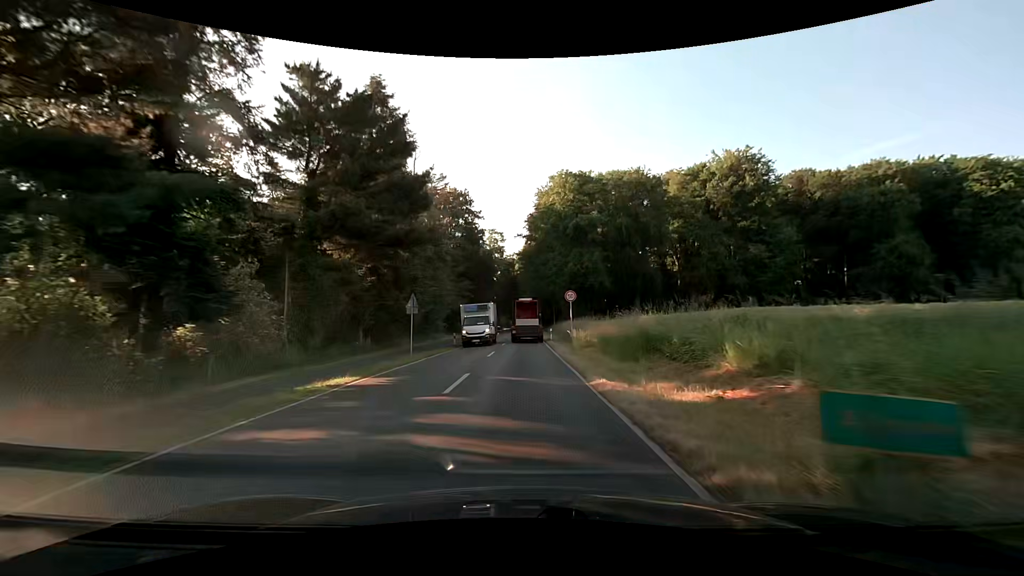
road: secondary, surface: asphalt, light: Day
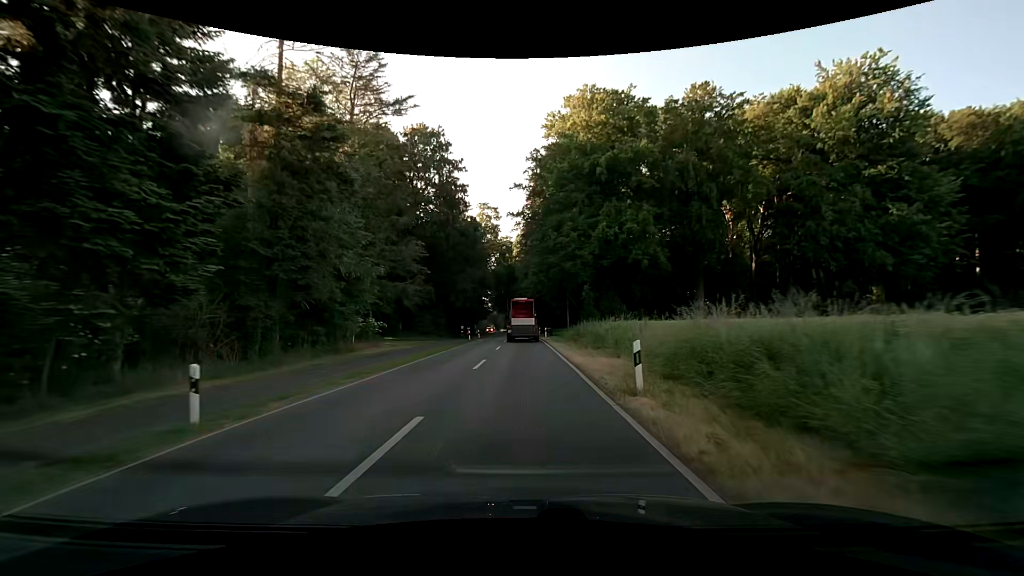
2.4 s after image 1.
(+0.2, +31.0) m; +1°
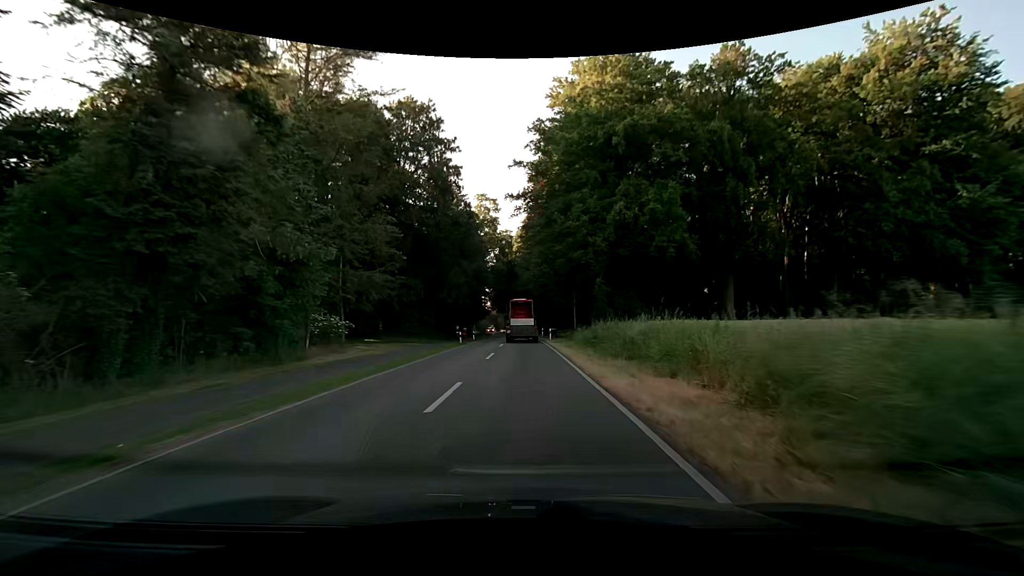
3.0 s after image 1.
(-0.1, +7.7) m; -1°
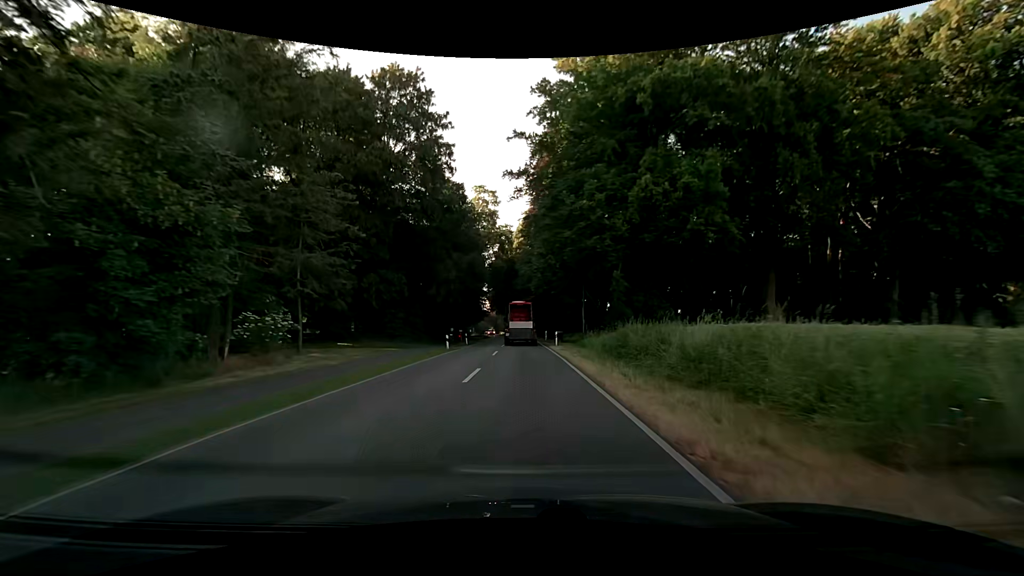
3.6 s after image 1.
(0.0, +7.7) m; 0°
